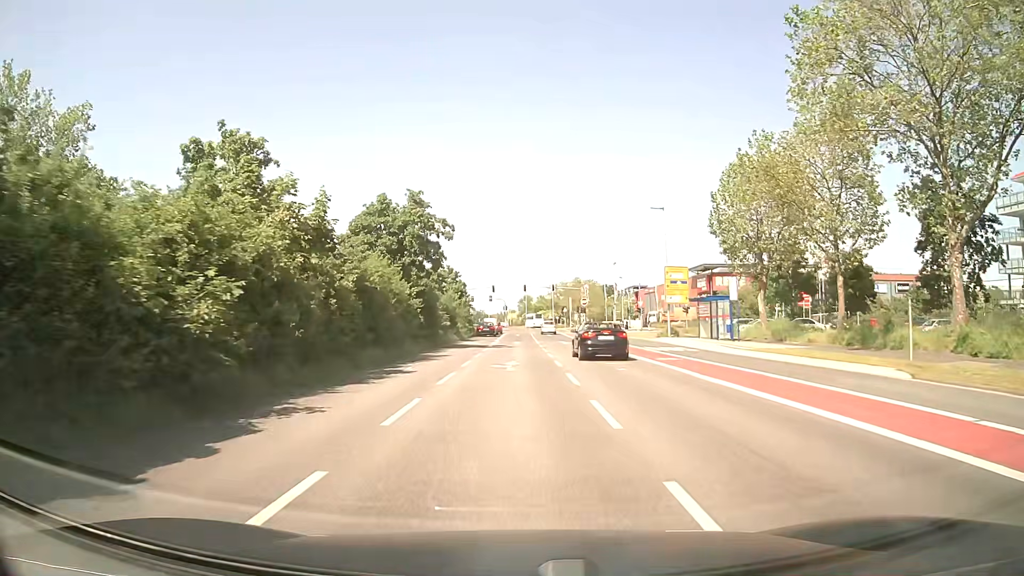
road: secondary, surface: asphalt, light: Day
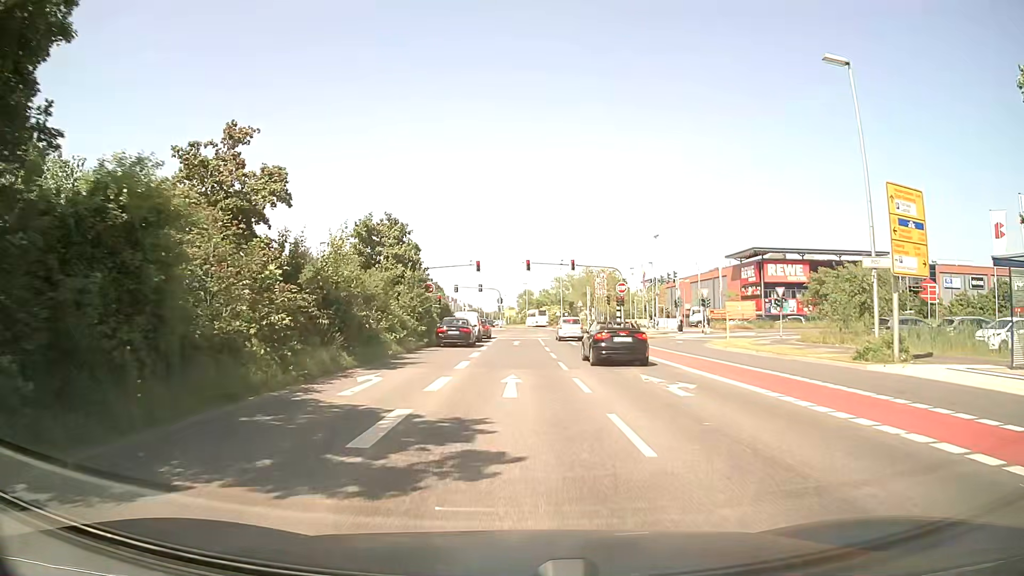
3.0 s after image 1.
(0.0, +31.6) m; 0°
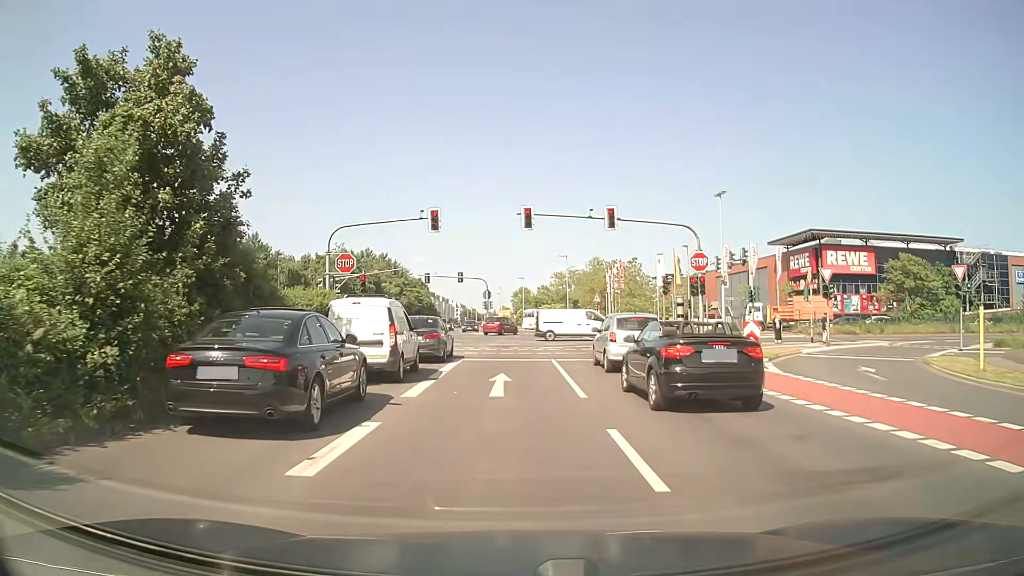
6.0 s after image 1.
(+0.1, +24.9) m; 0°
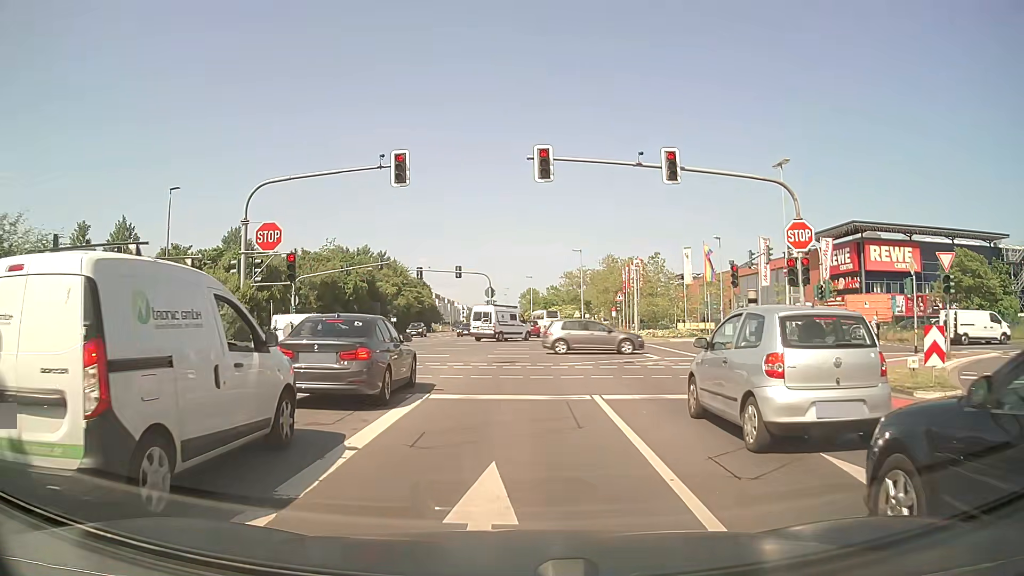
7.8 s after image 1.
(-0.1, +10.1) m; -1°
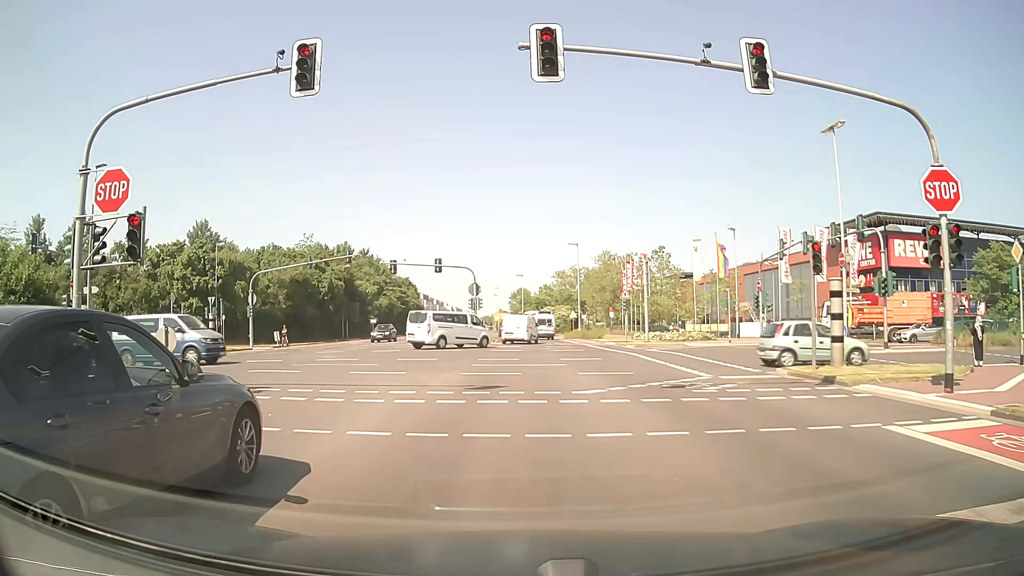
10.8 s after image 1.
(+0.1, +7.6) m; +1°
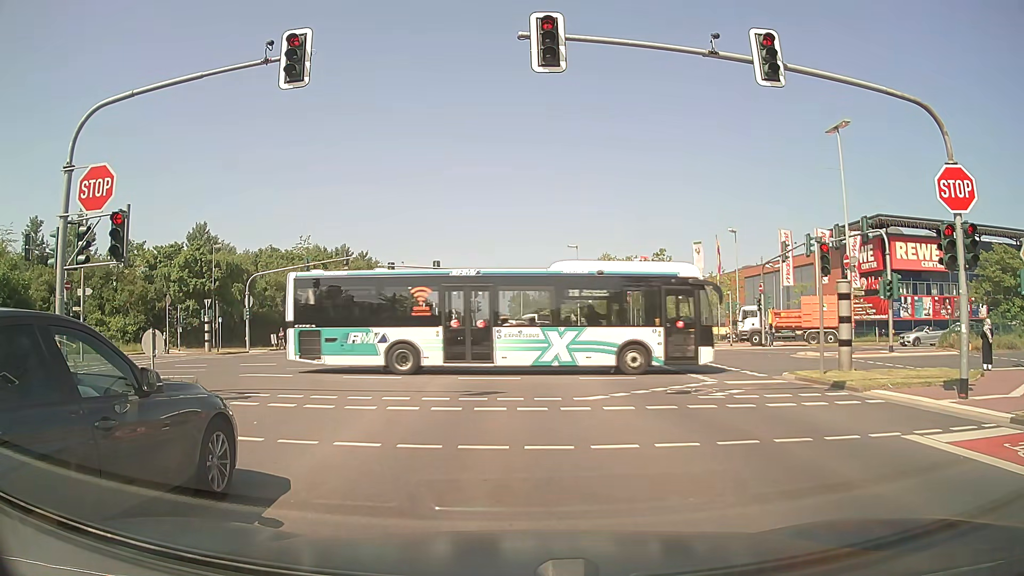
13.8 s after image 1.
(0.0, +0.6) m; 0°
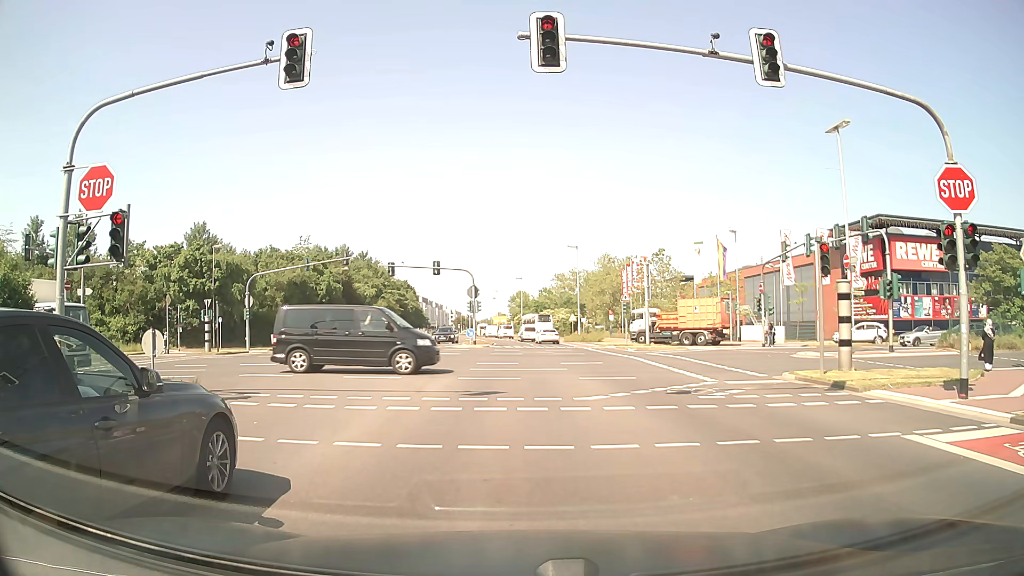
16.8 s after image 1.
(0.0, 0.0) m; 0°
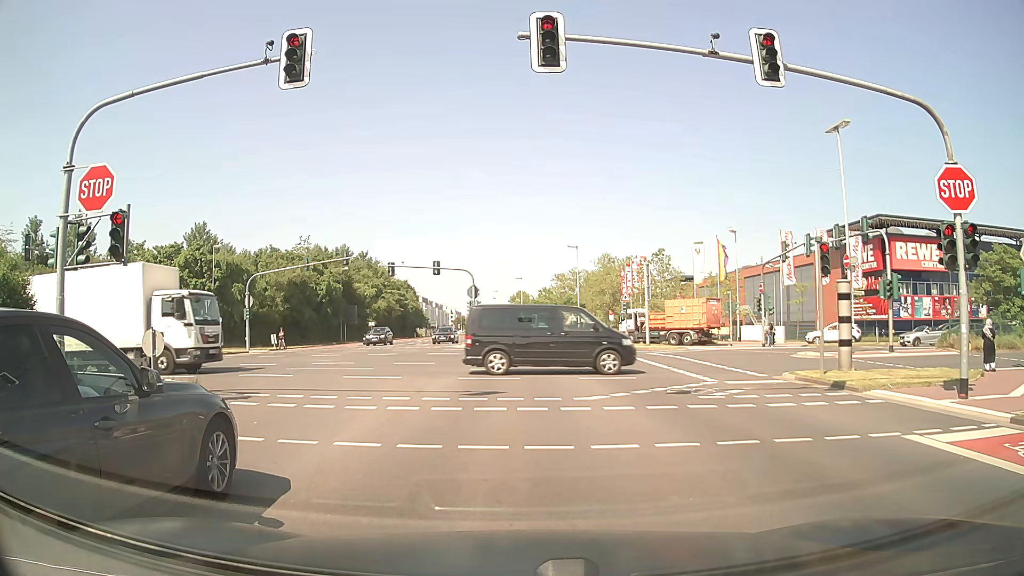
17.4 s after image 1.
(0.0, 0.0) m; 0°
